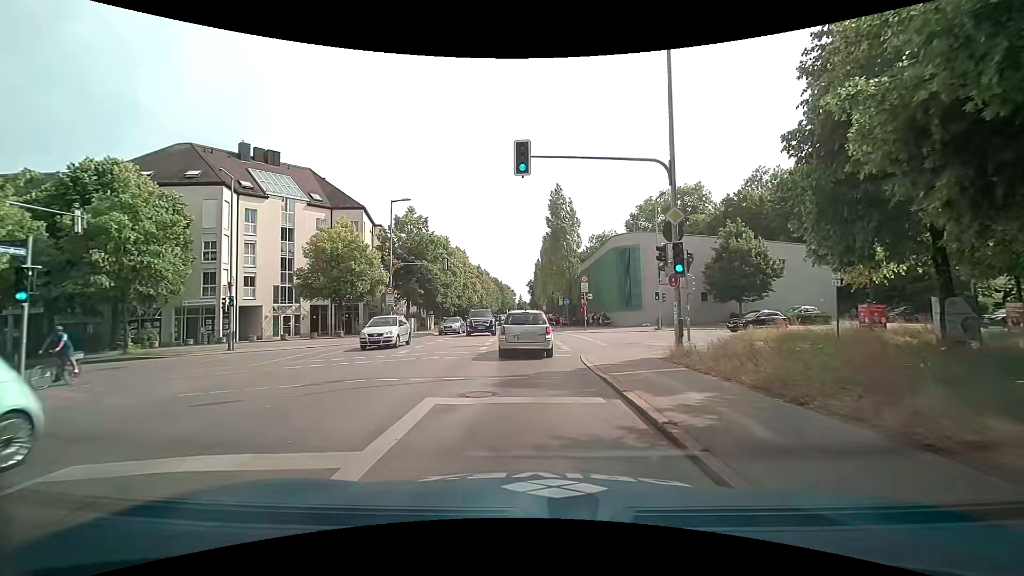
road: secondary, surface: asphalt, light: Day
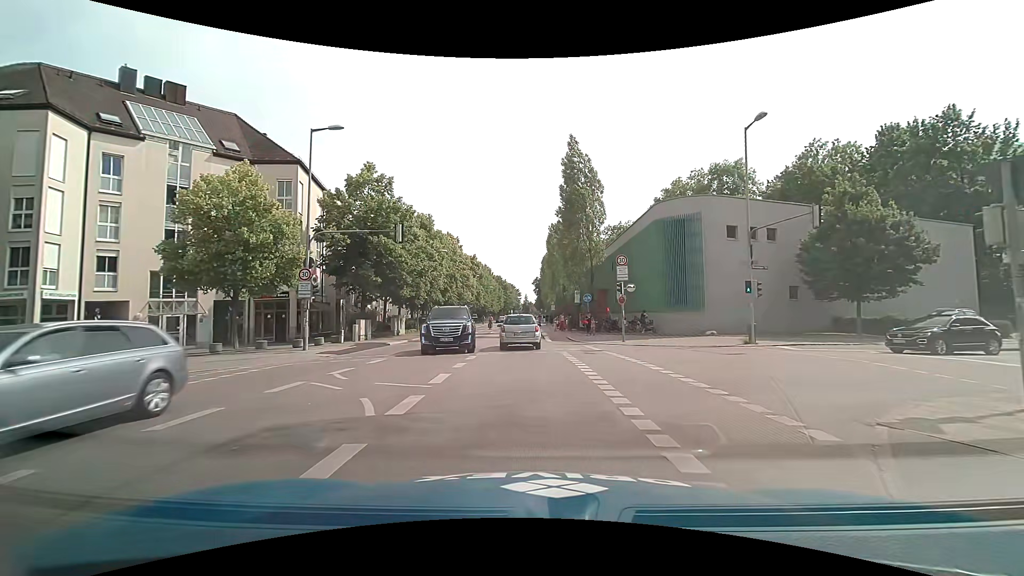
(0.0, +15.6) m; 0°
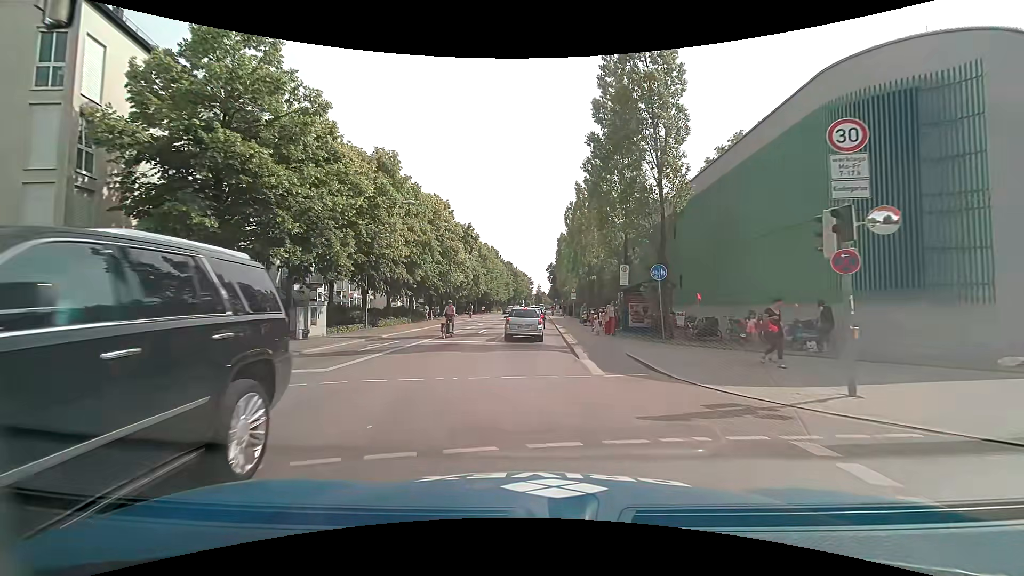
(-0.2, +18.6) m; -1°
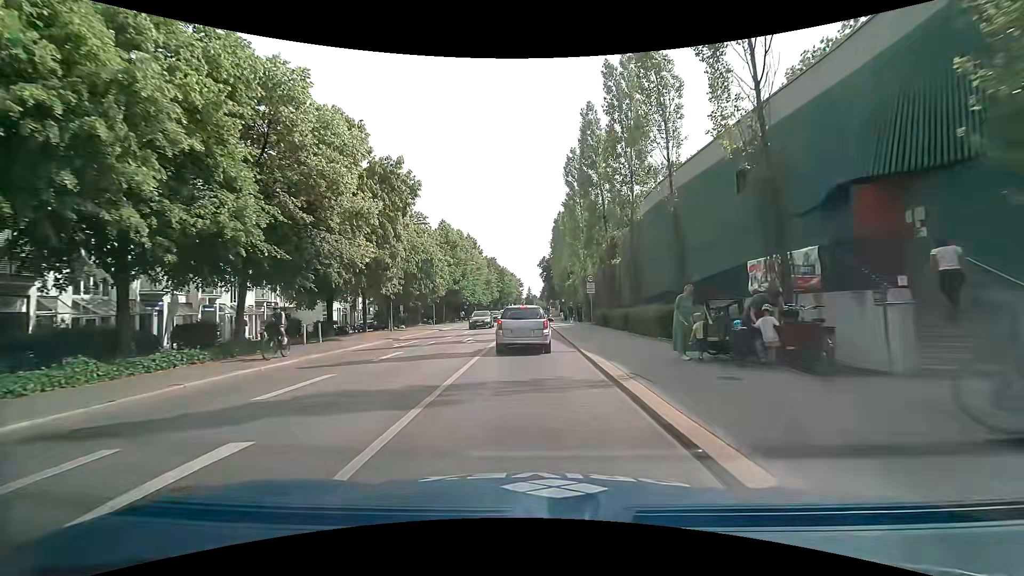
(0.0, +25.6) m; +1°
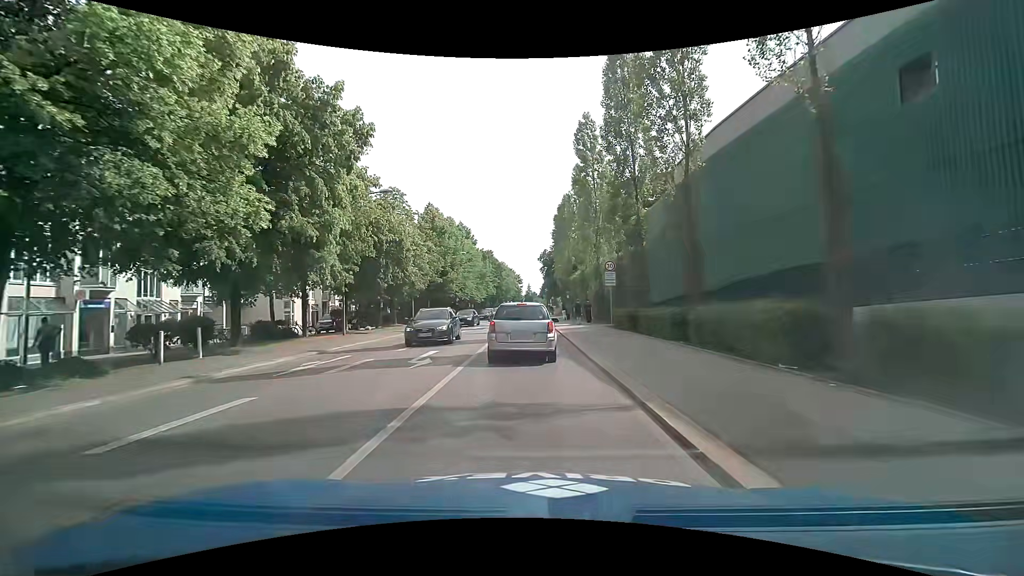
(-0.1, +9.1) m; +1°
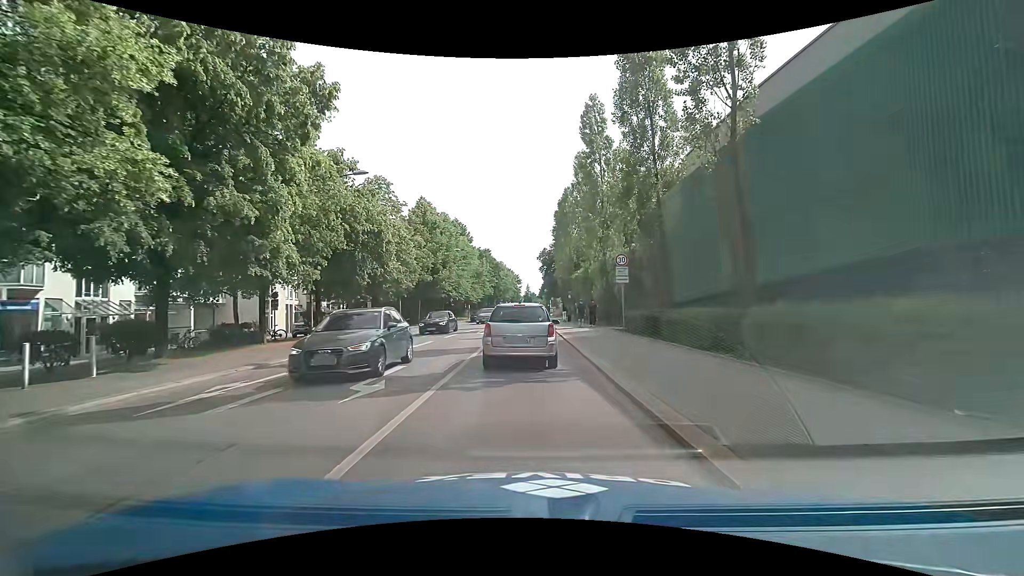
(-0.1, +3.9) m; -1°
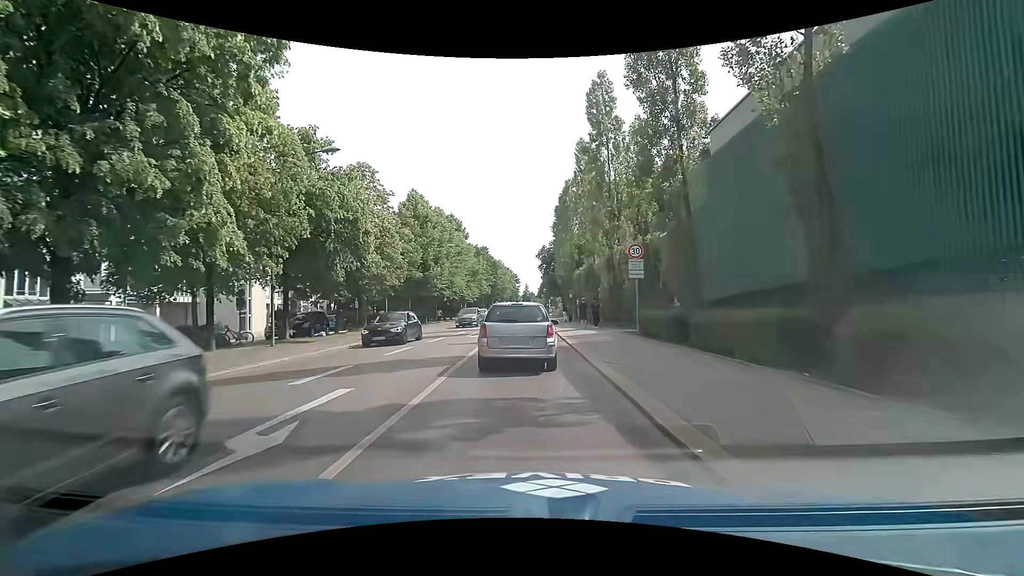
(0.0, +3.4) m; 0°
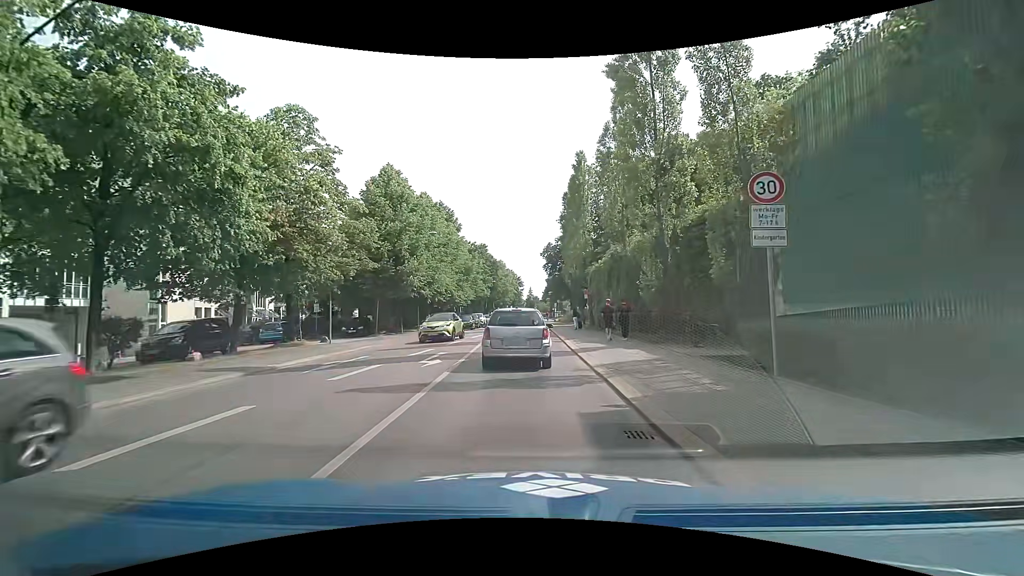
(+0.1, +10.9) m; +1°
(0, +10) (-1, +20) (-1, +30) (-1, +40) (-1, +50) (-1, +60) (-1, +70) (-1, +80) (-2, +90) (-2, +100) m
